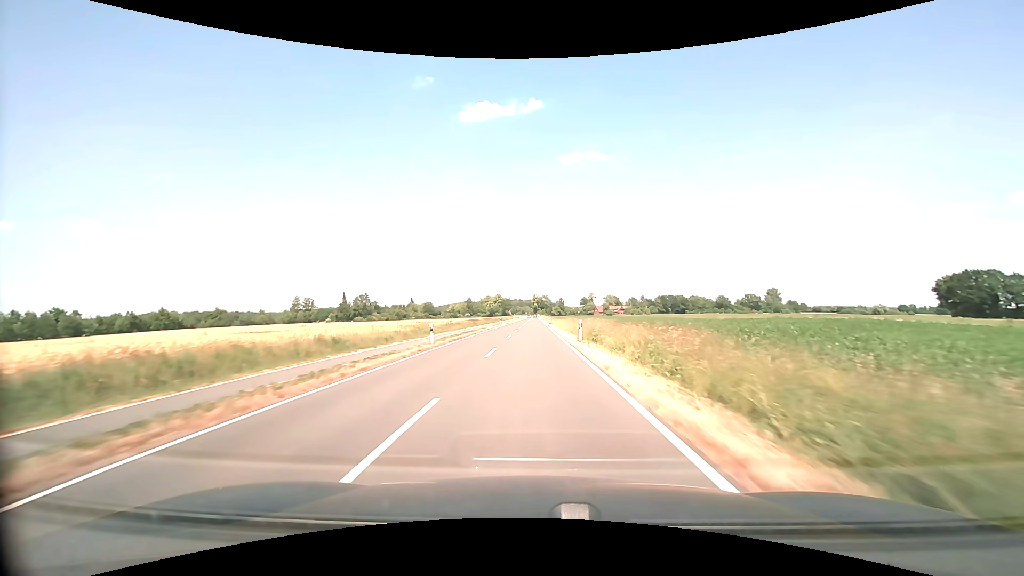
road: tertiary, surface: asphalt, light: Day
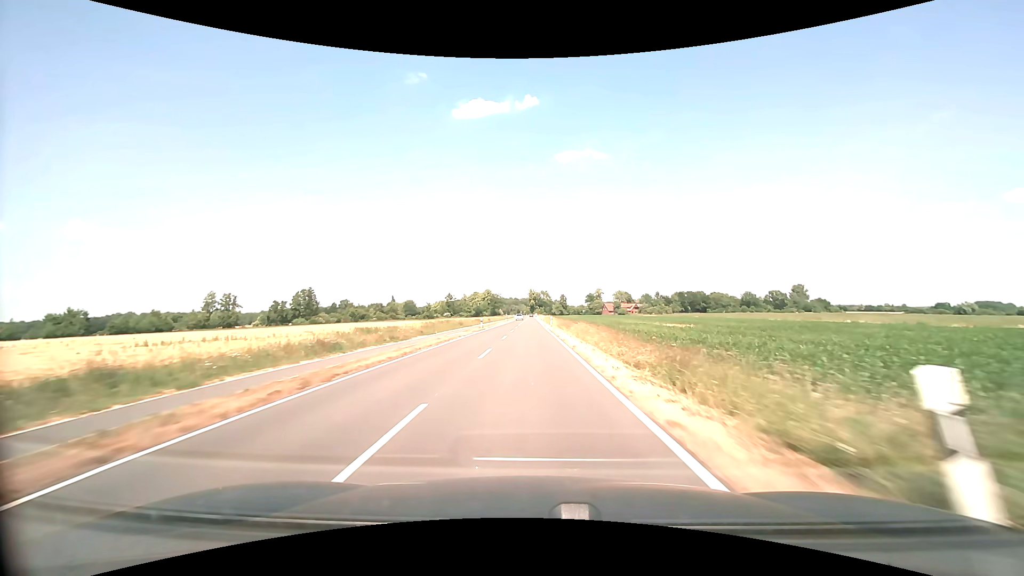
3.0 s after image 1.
(0.0, +72.4) m; 0°
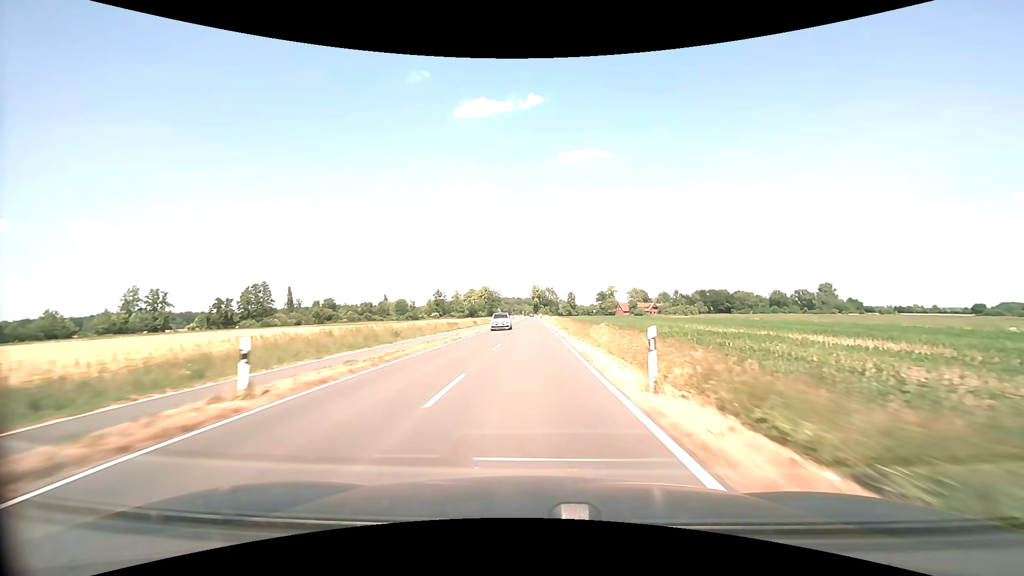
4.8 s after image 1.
(-0.3, +44.1) m; 0°
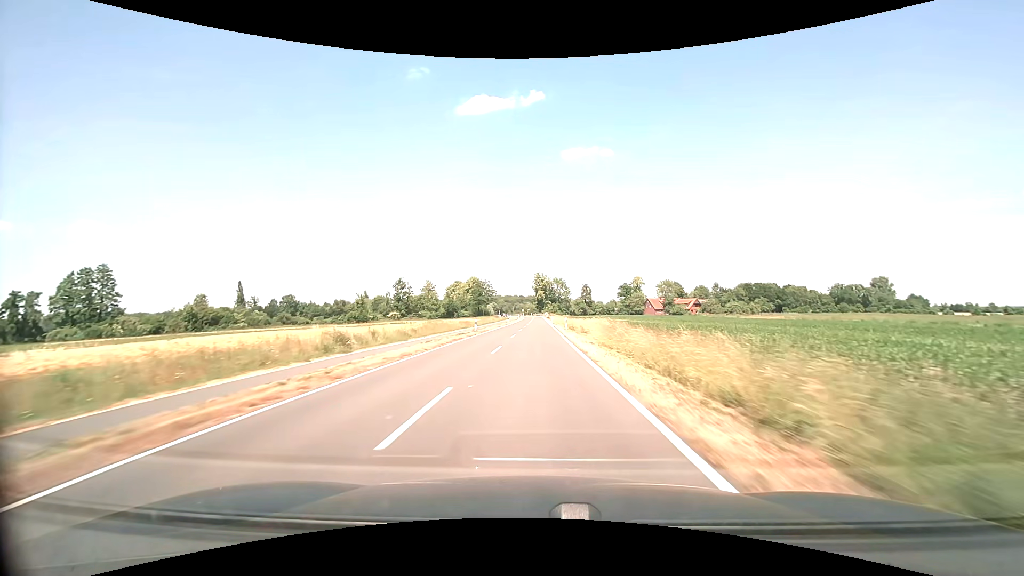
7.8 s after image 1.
(+0.1, +74.0) m; -1°
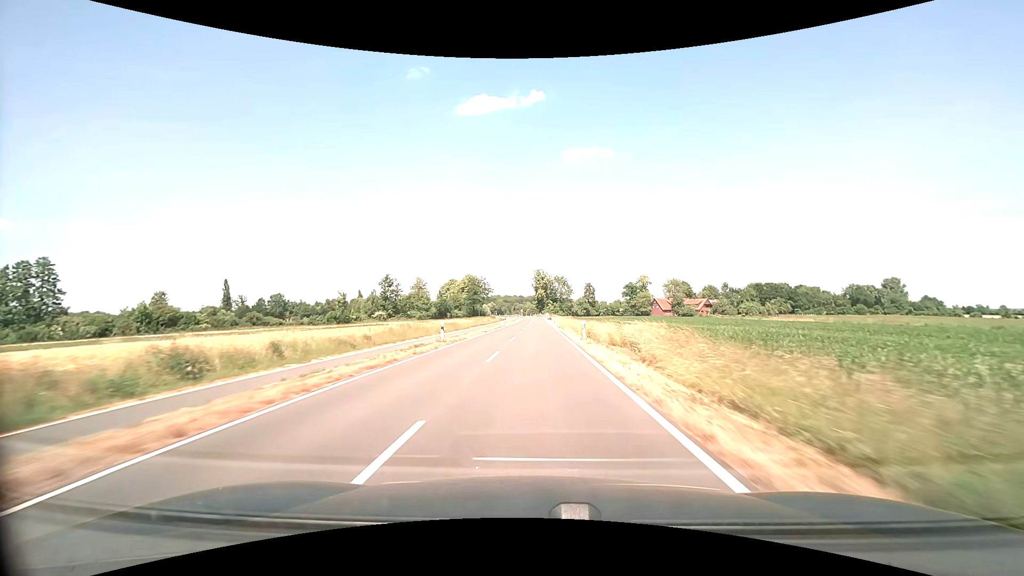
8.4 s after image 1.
(0.0, +14.8) m; 0°
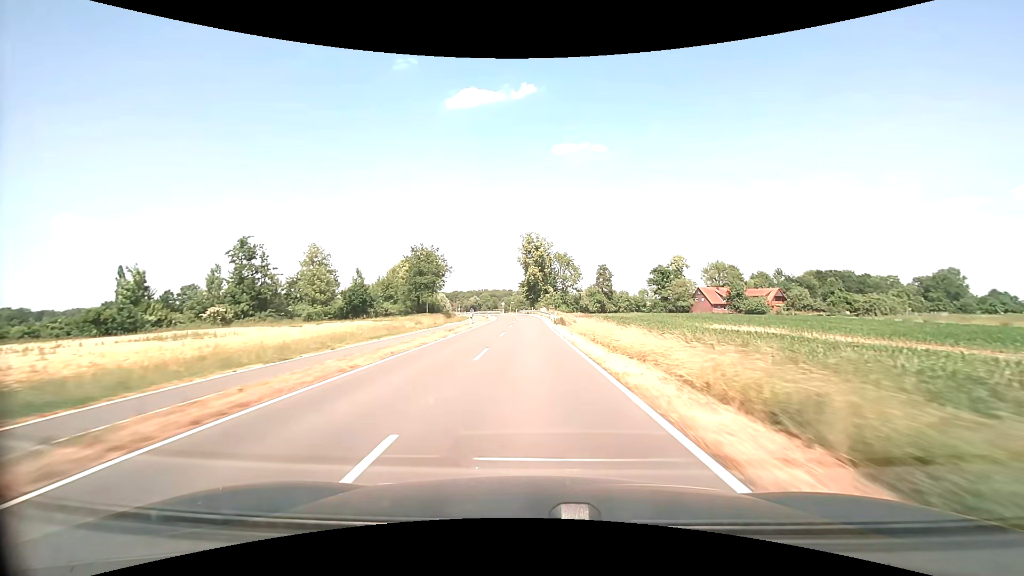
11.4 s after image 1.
(+0.6, +72.3) m; +1°
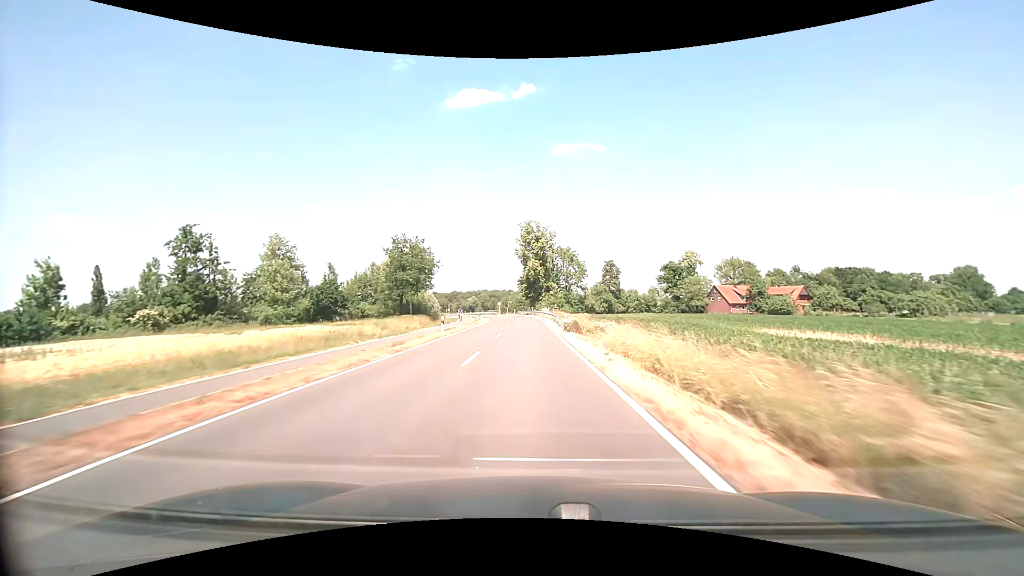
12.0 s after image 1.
(0.0, +13.3) m; 0°
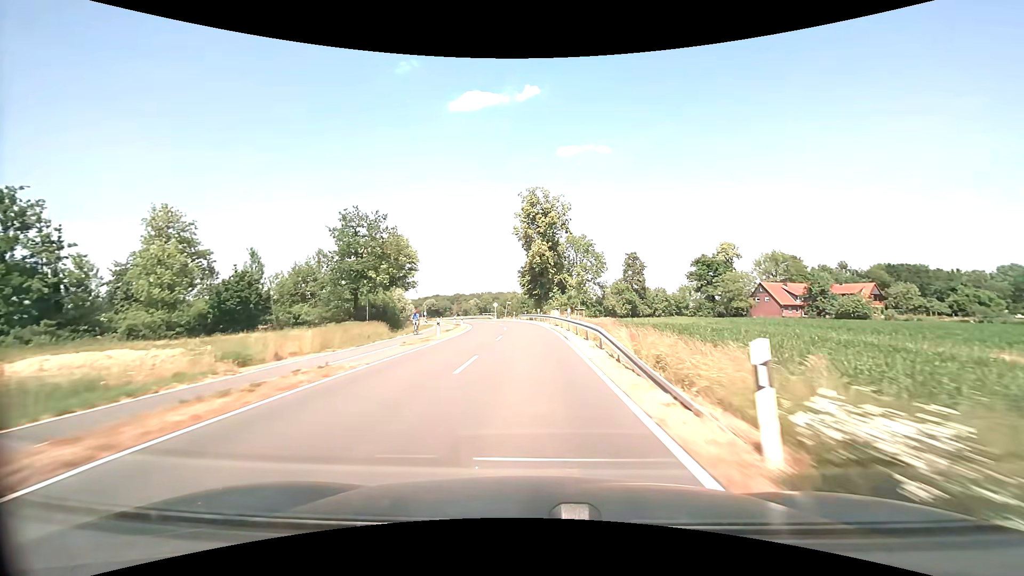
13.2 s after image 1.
(-0.1, +24.9) m; -1°
(0, +10) (0, +20) (0, +30) (-1, +40) (-2, +50) (-4, +60) (-6, +70) (-8, +79) (-11, +89) (-15, +98) m
